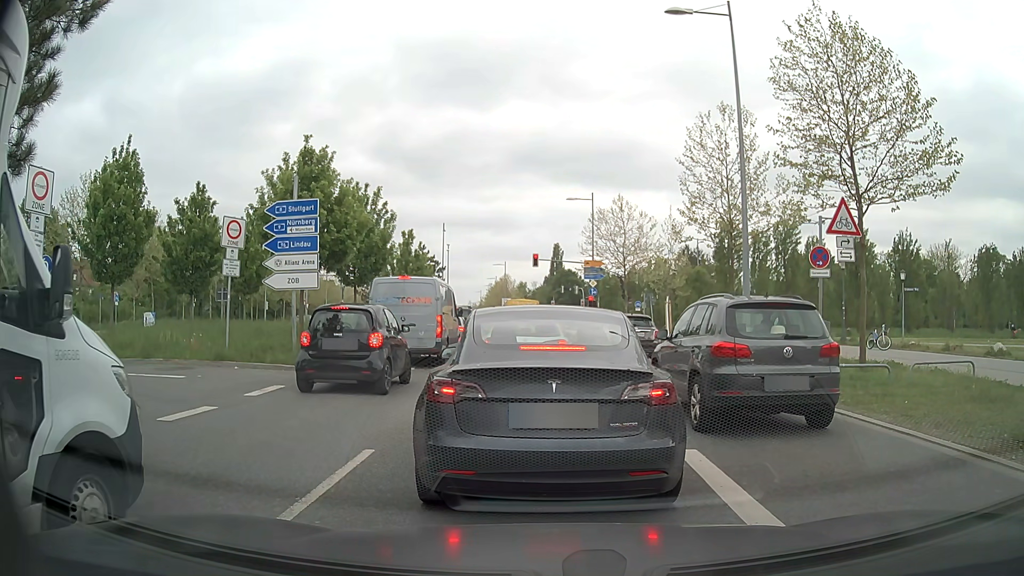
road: secondary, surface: asphalt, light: Day
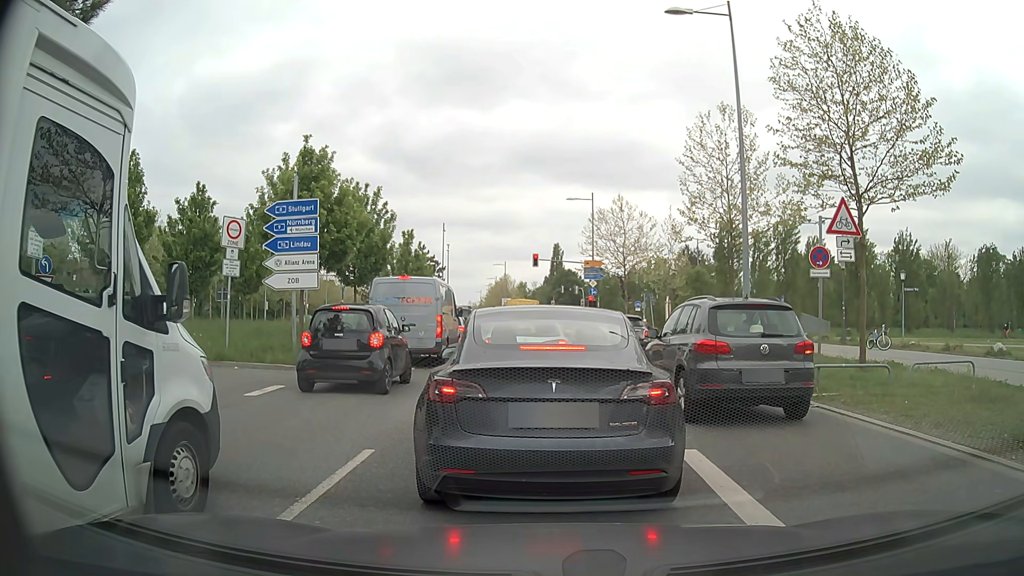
(0.0, 0.0) m; 0°
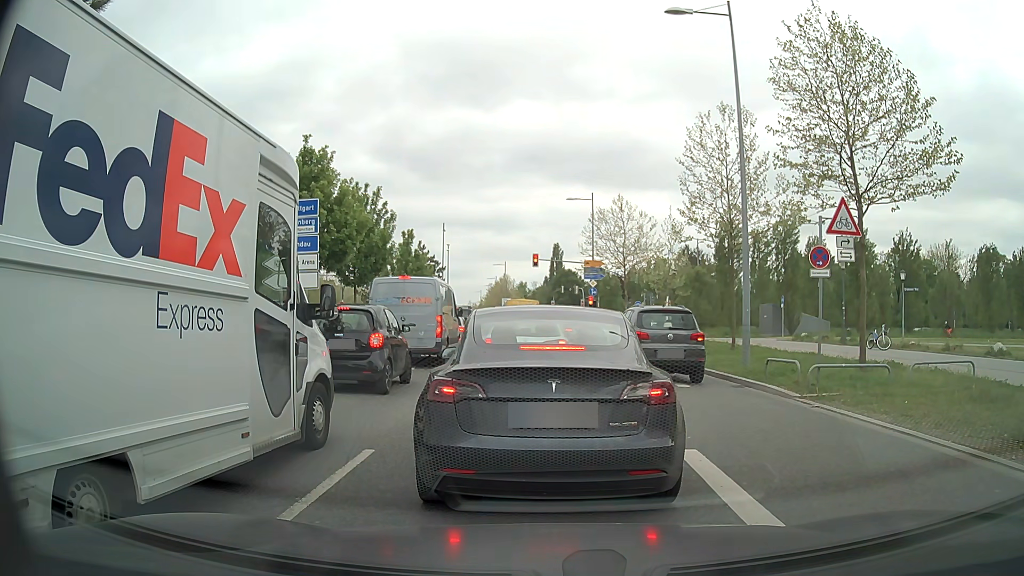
(0.0, 0.0) m; 0°
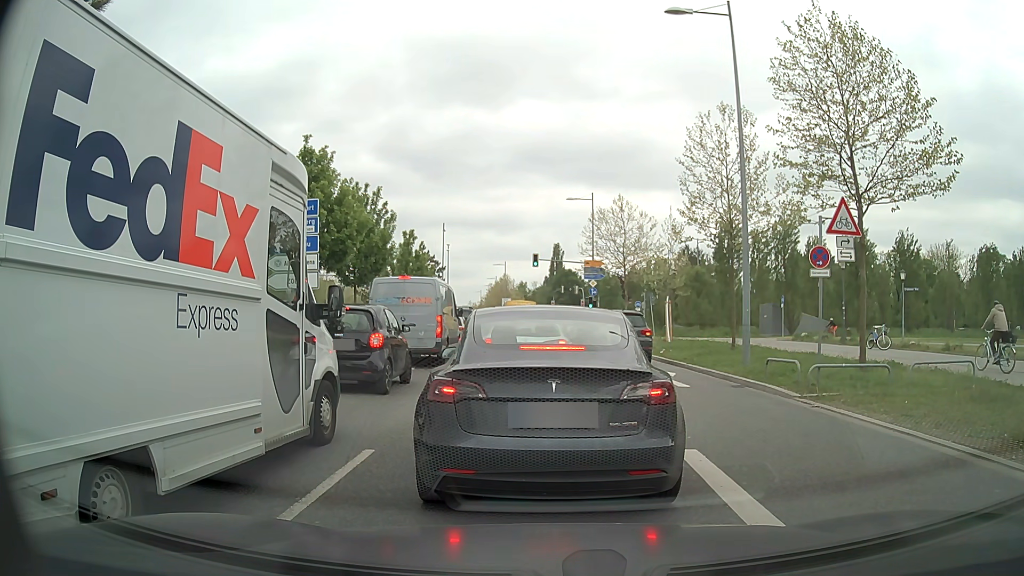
(0.0, 0.0) m; 0°
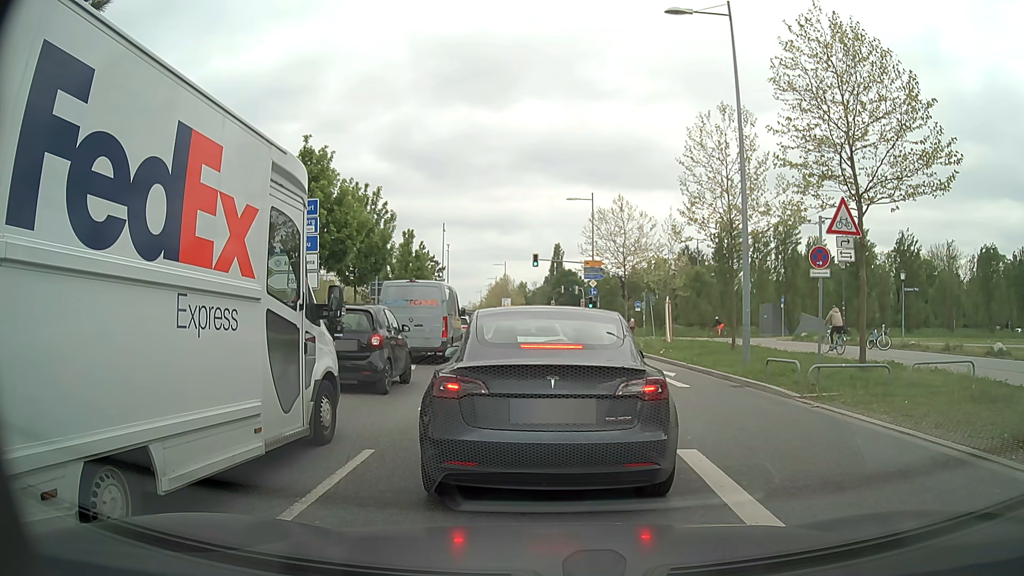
(0.0, 0.0) m; 0°
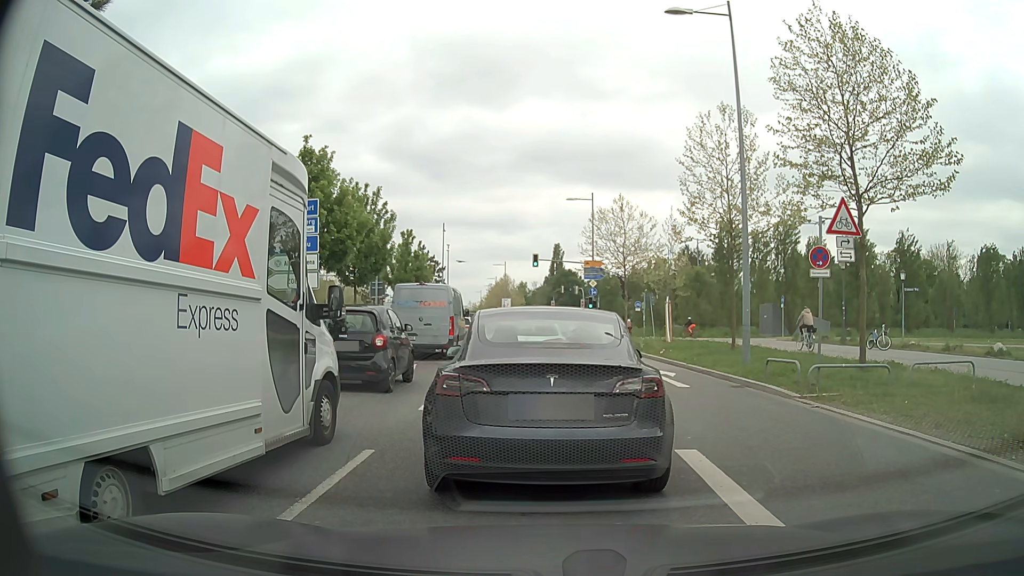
(0.0, 0.0) m; 0°
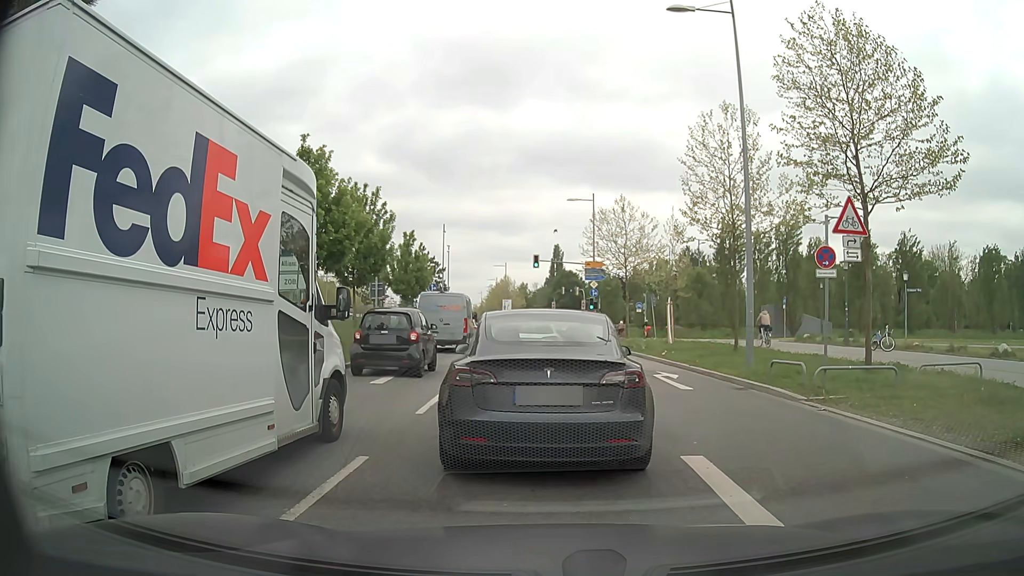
(0.0, +0.2) m; 0°
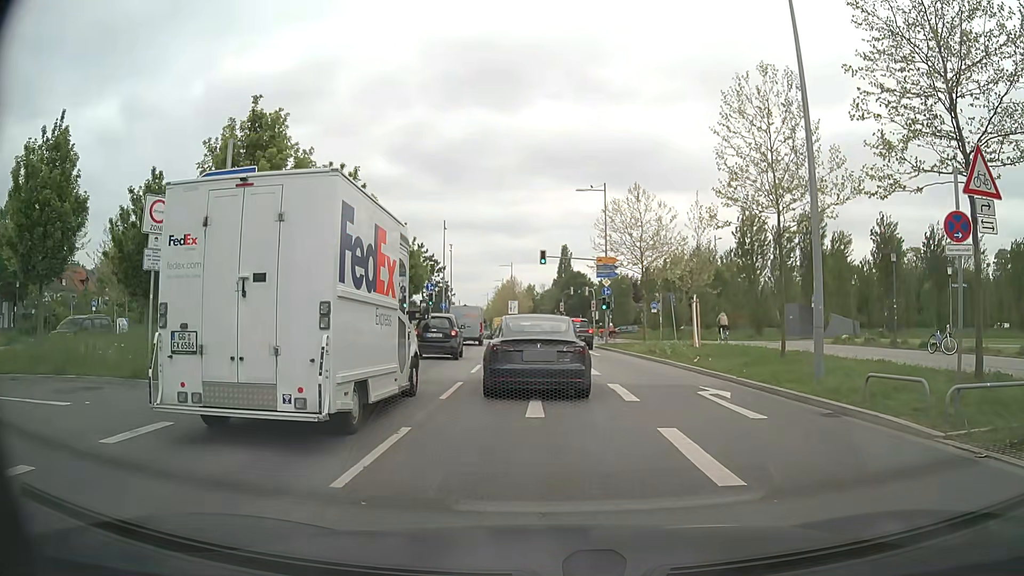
(+0.1, +4.5) m; +2°
(0, +10) (0, +20) (-1, +30) (-2, +40) (-2, +50) (-3, +60) (-5, +70) (-6, +80) (-7, +90) (-8, +100) m
